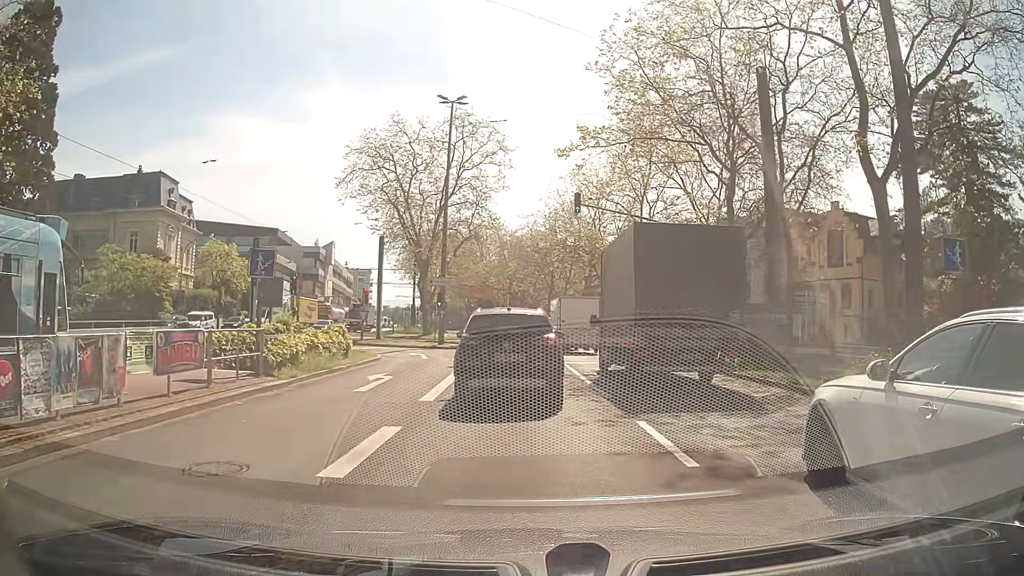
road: primary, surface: asphalt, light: Day
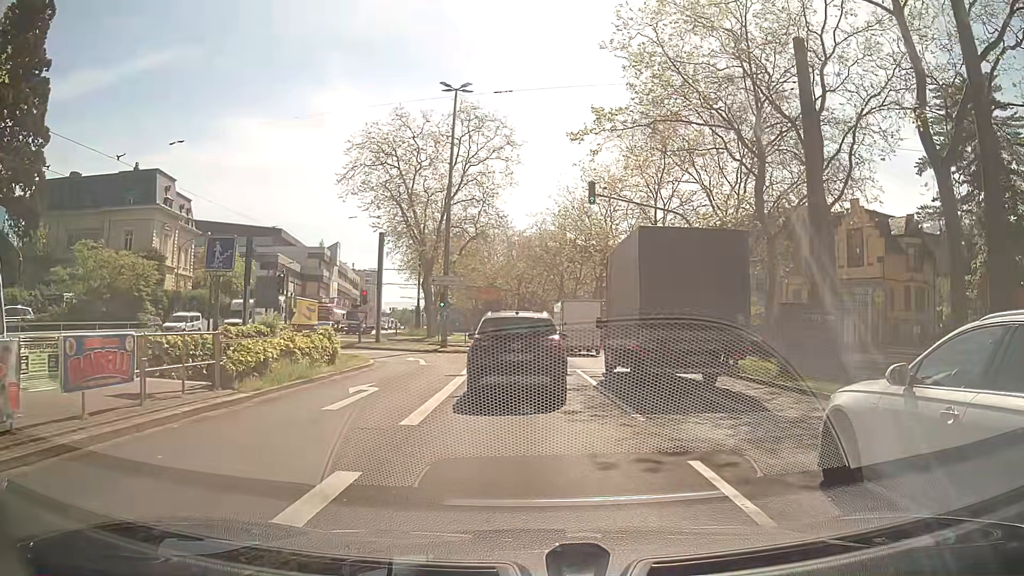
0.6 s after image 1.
(0.0, +2.7) m; -2°
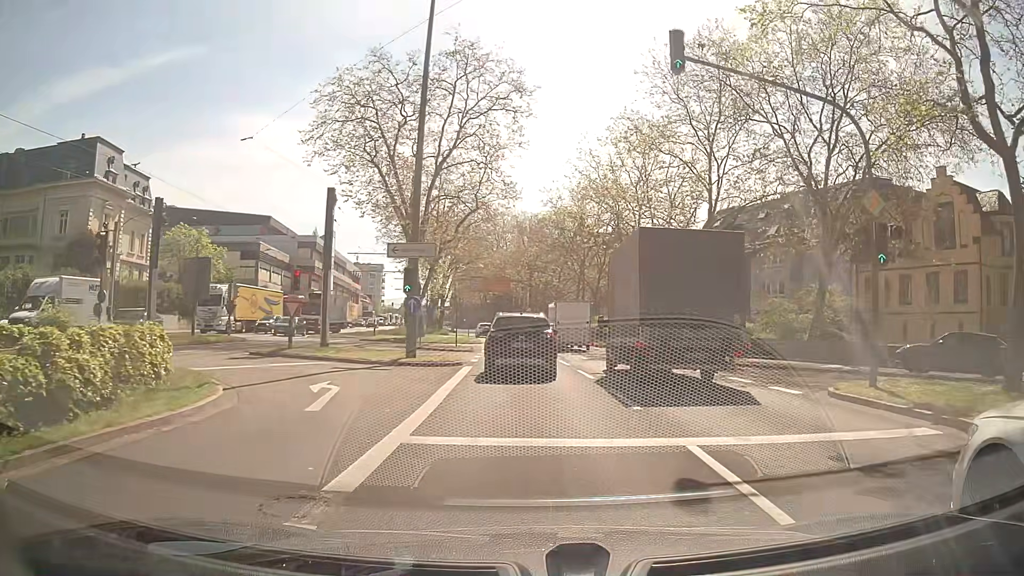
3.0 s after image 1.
(-0.1, +13.5) m; 0°
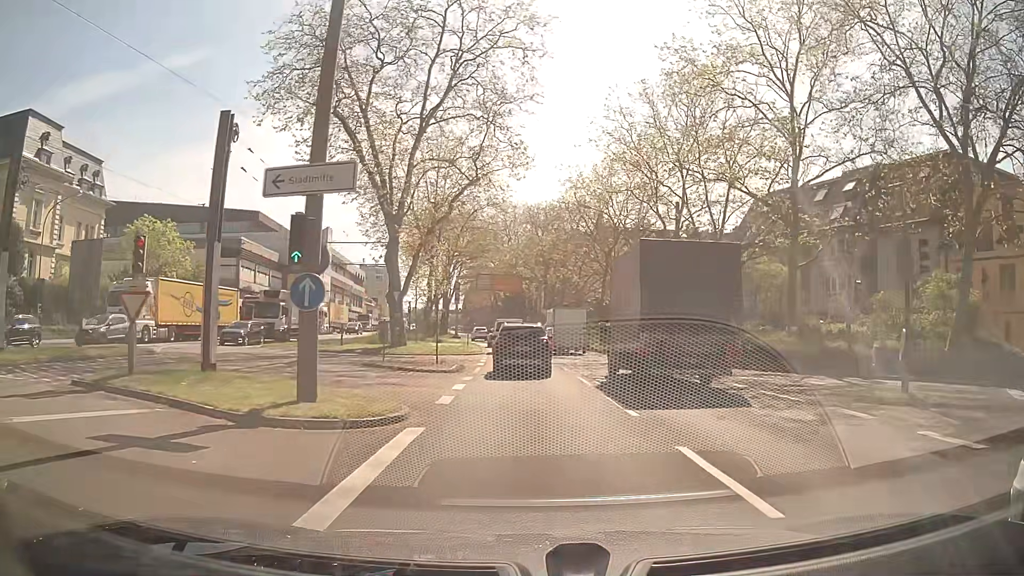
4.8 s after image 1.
(-0.4, +12.0) m; -2°
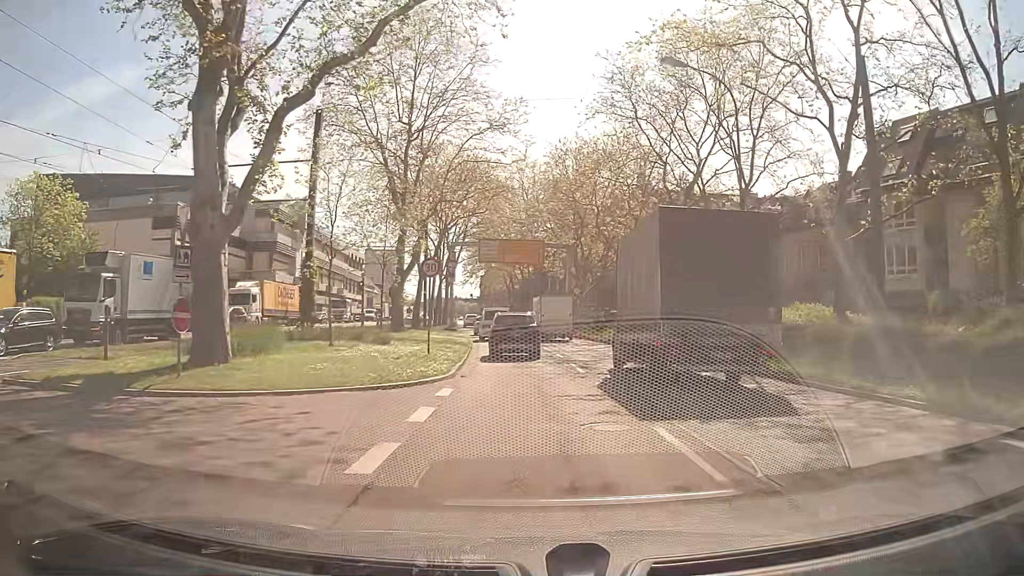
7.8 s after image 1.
(-0.5, +23.4) m; -2°
(0, +10) (0, +20) (-1, +30) (-1, +40) (-2, +50) (-3, +60) (-4, +70) (-5, +80) (-7, +90) (-8, +100) m
